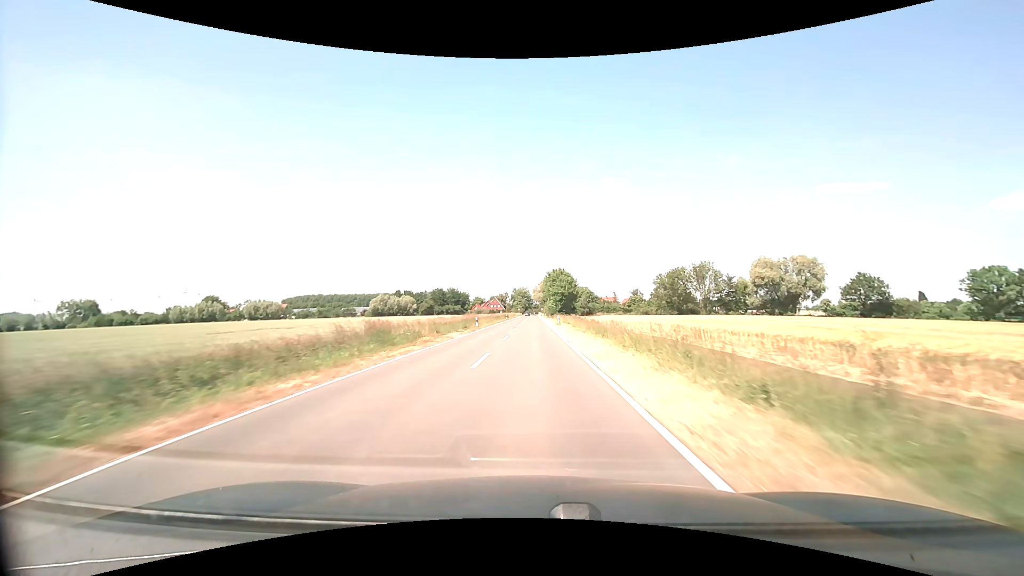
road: secondary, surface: asphalt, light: Day
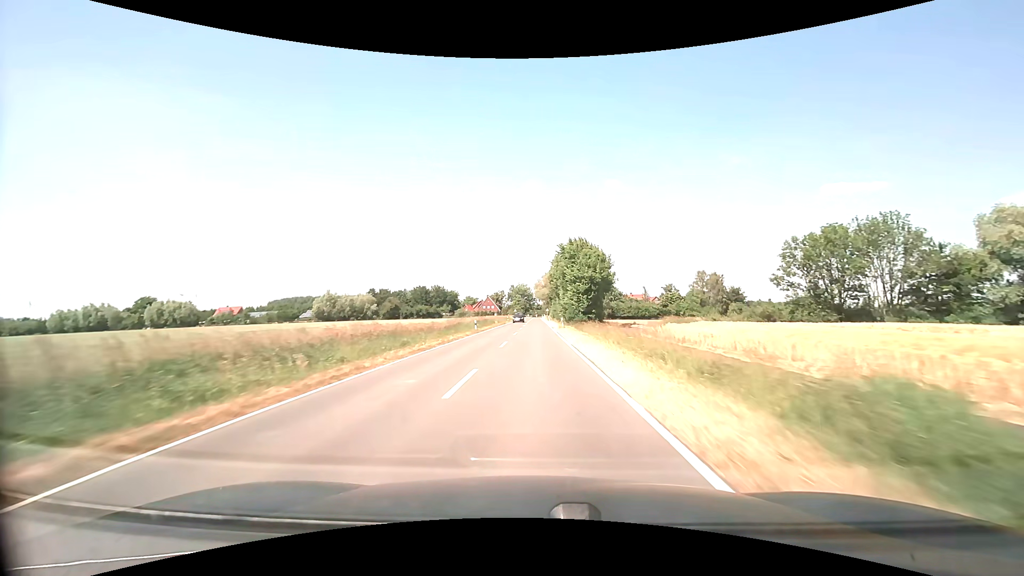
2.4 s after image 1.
(-0.1, +51.9) m; 0°
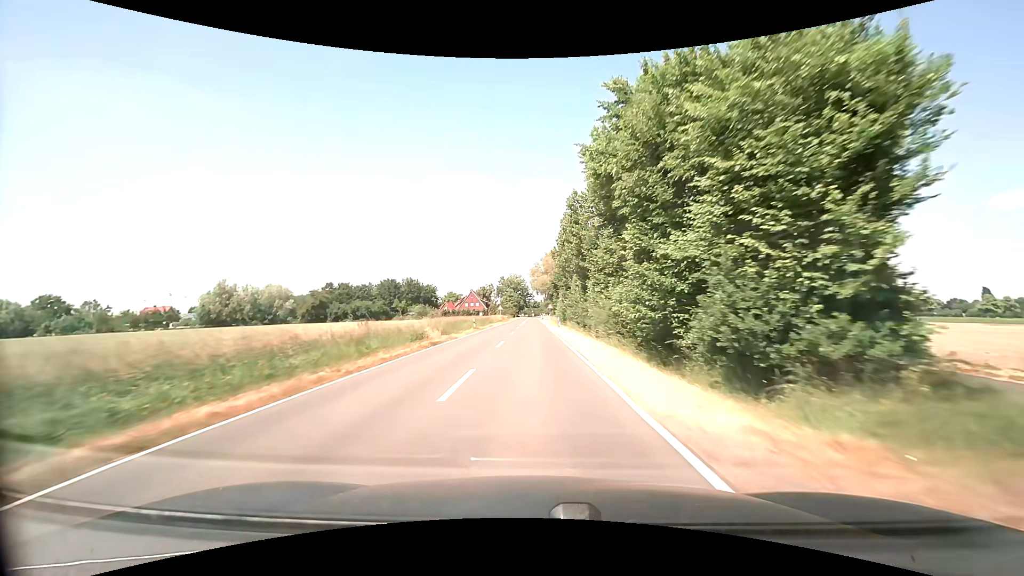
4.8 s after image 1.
(+0.1, +48.3) m; 0°
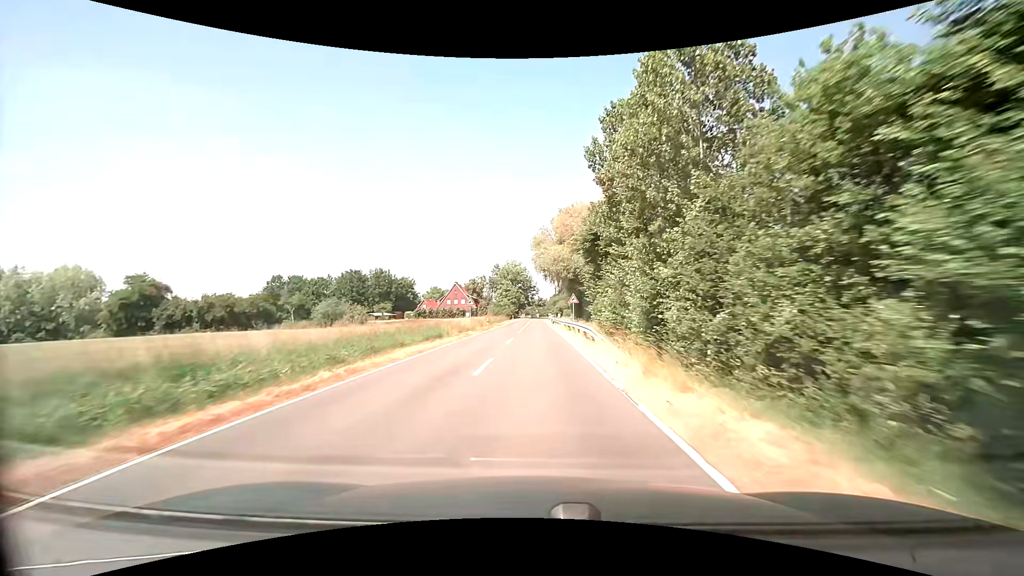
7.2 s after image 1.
(-0.3, +44.8) m; -1°
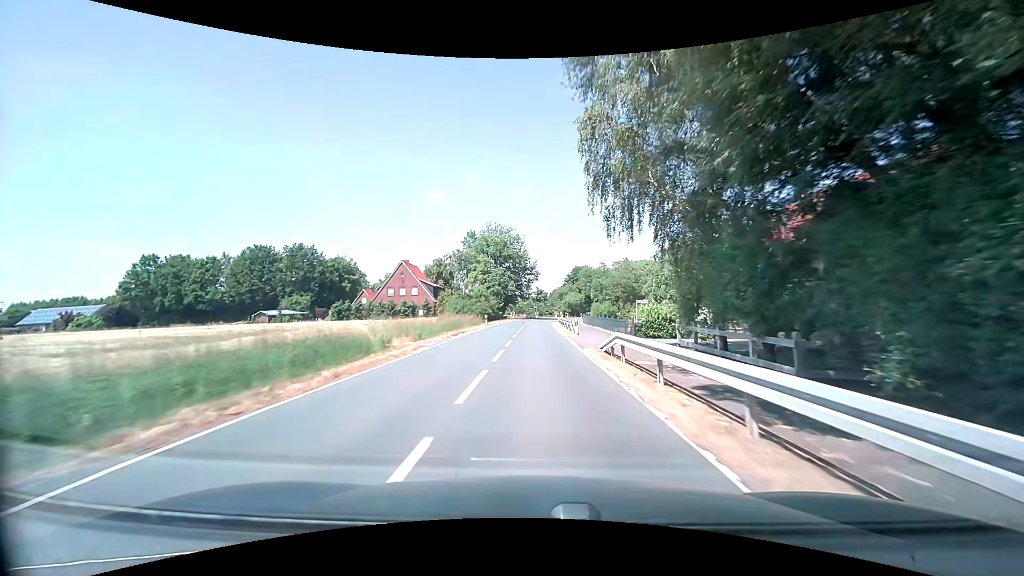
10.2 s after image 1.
(+0.1, +51.9) m; 0°
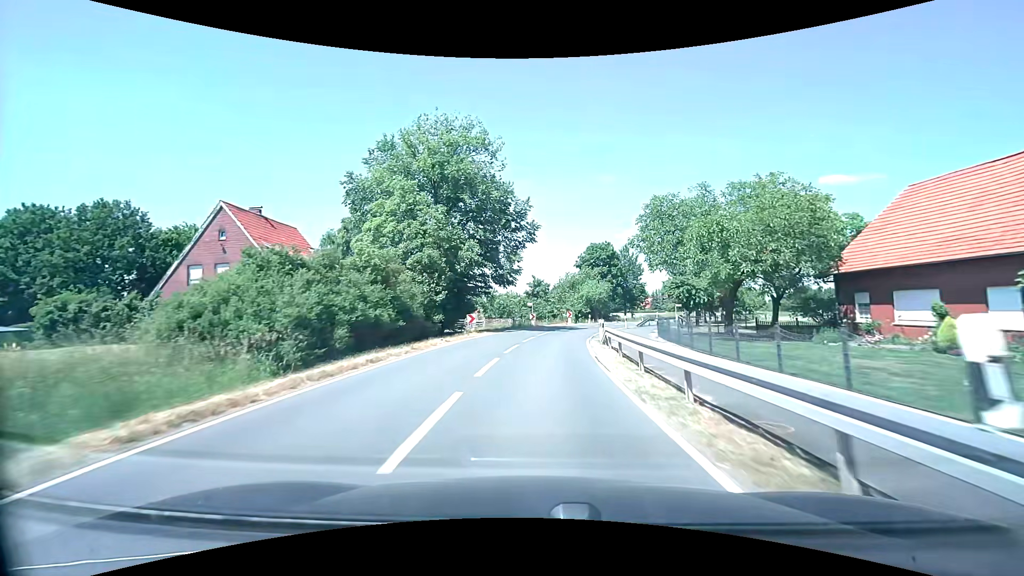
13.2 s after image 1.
(+0.2, +45.6) m; 0°
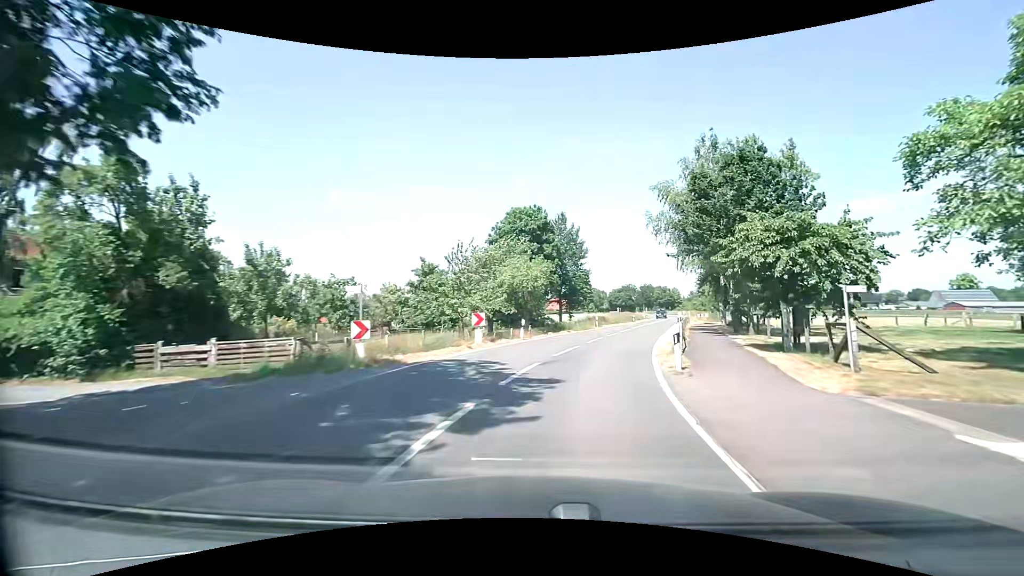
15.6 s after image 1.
(+1.7, +31.1) m; +10°
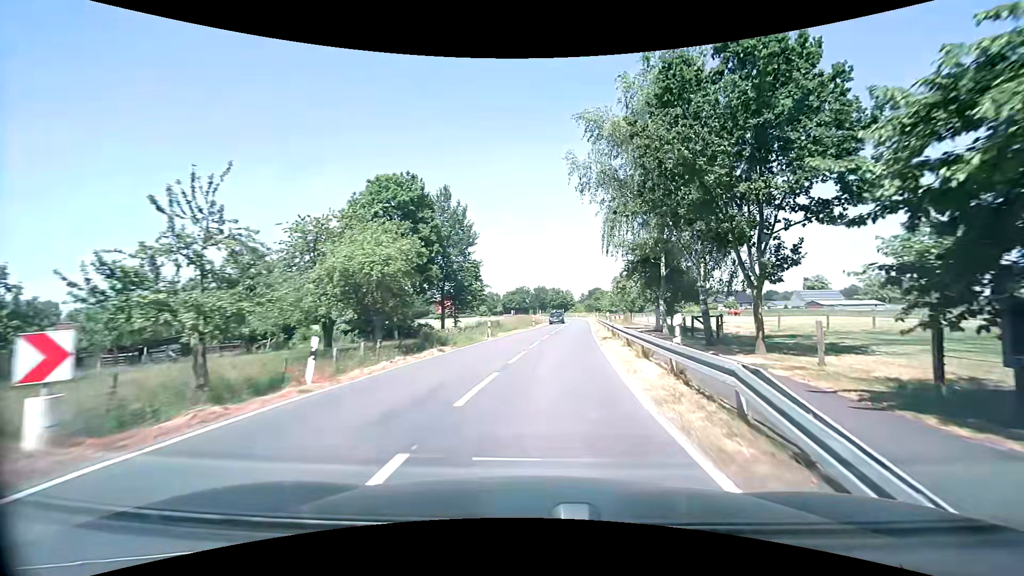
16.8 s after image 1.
(+1.3, +13.8) m; +12°
(+1, +10) (+2, +20) (+3, +30) (+3, +40) (+4, +50) (+5, +60) (+6, +70) (+7, +80) (+8, +90) (+8, +100) m
